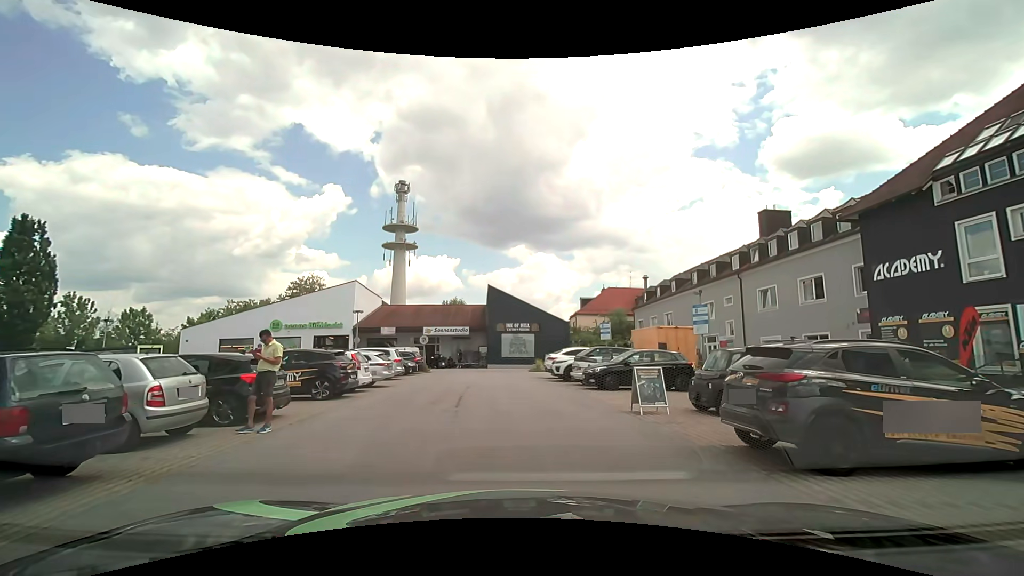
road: service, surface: asphalt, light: Day
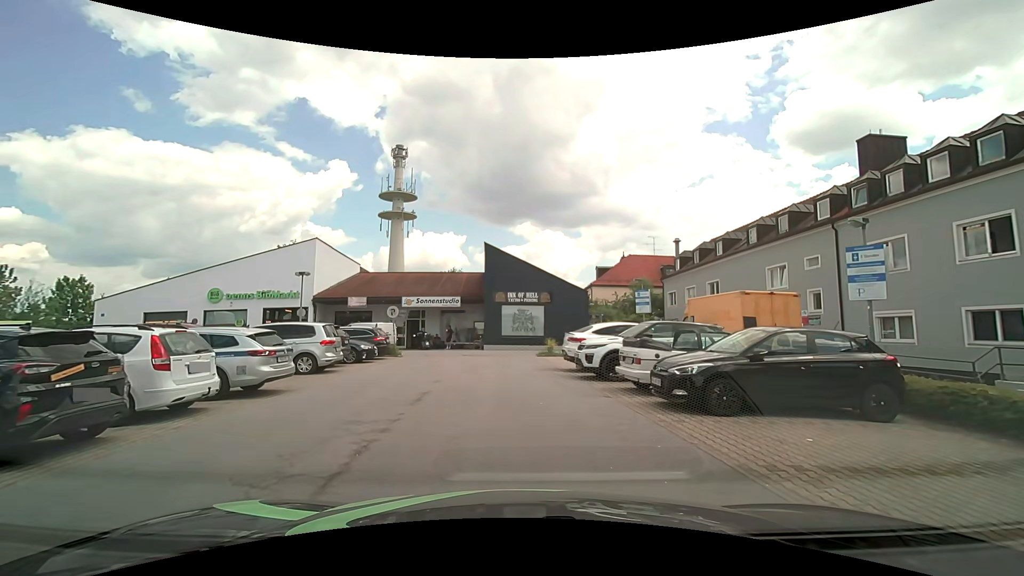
(+0.1, +9.9) m; -1°
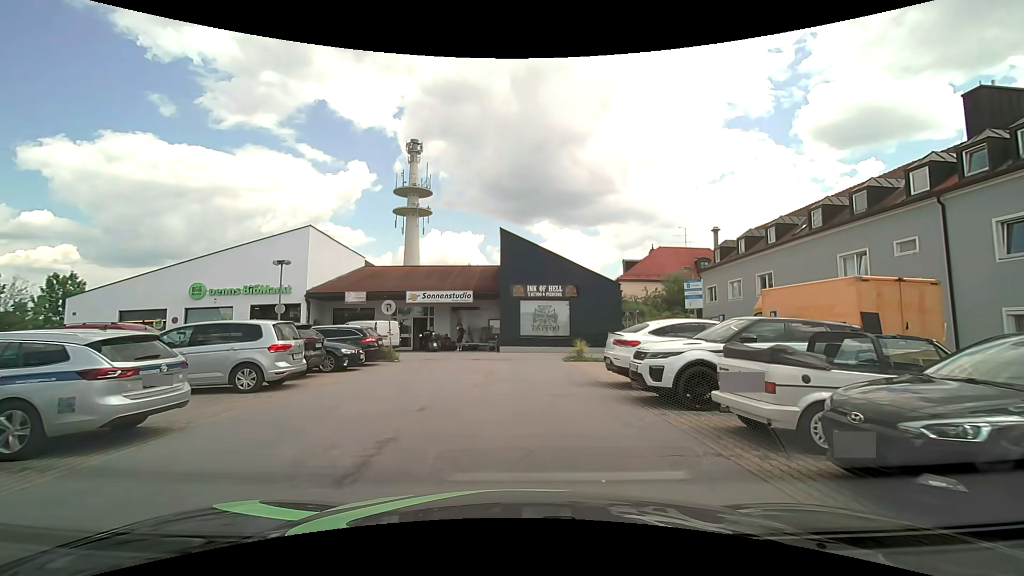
(-0.1, +4.6) m; -2°
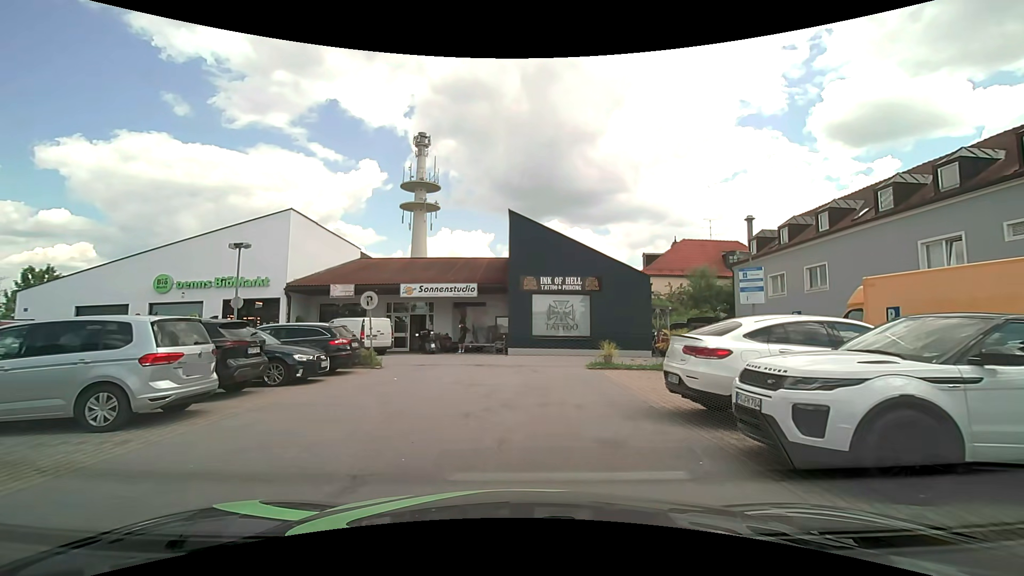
(-0.1, +4.1) m; 0°
